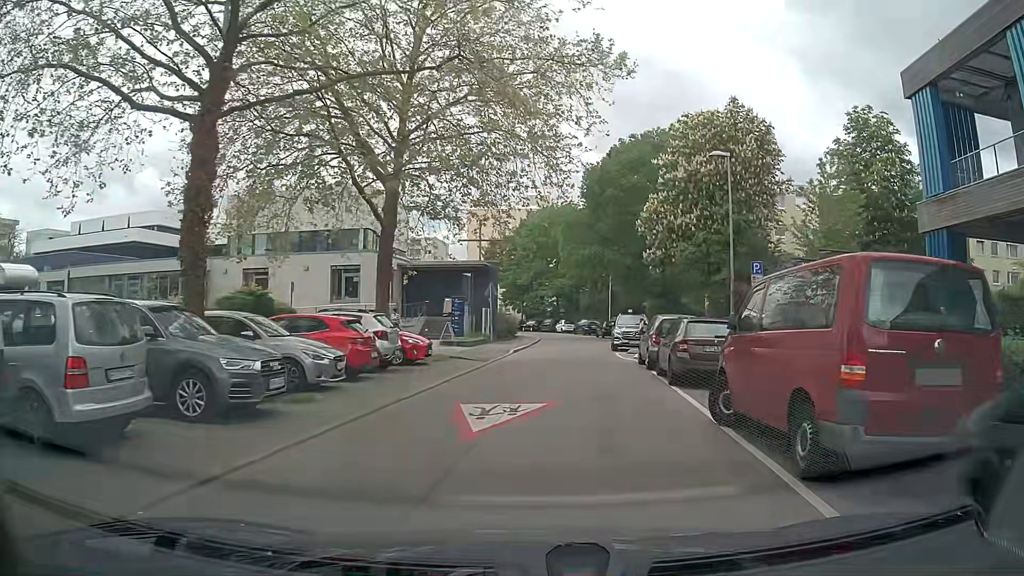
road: residential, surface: asphalt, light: Day
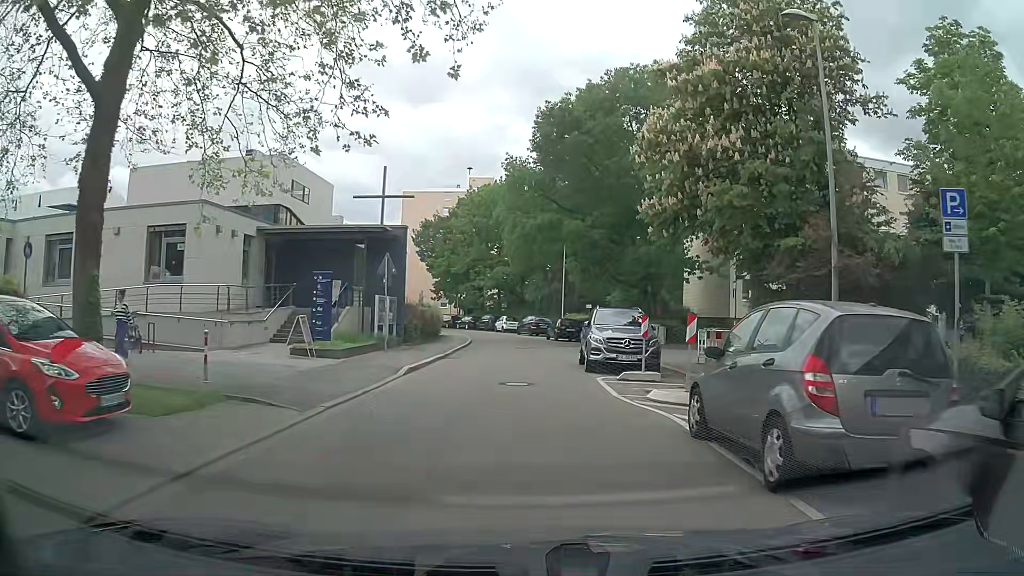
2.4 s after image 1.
(+1.0, +13.8) m; +6°
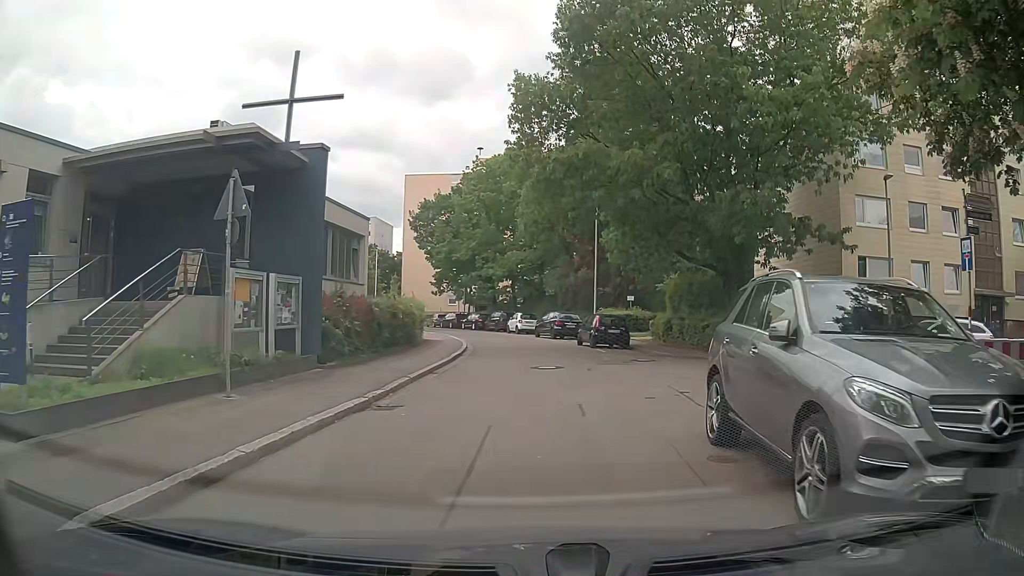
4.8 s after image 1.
(-0.1, +13.5) m; -2°
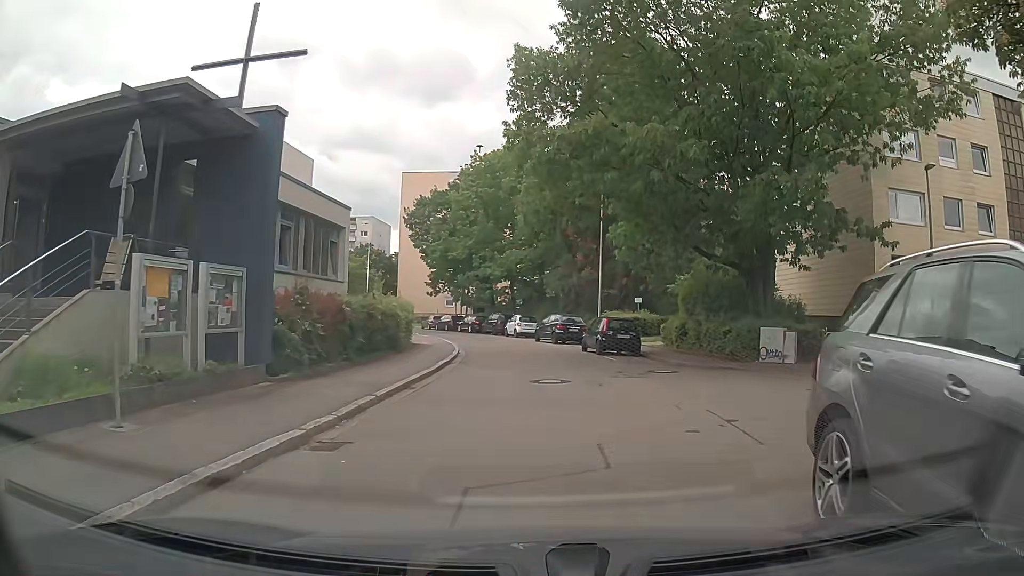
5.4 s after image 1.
(+0.1, +2.9) m; +1°
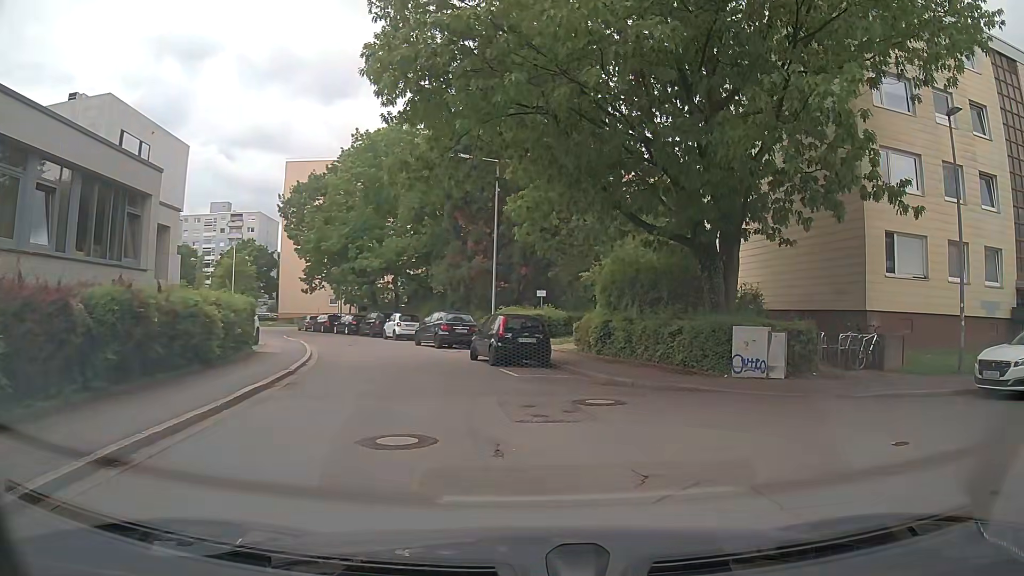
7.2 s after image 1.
(+0.3, +6.8) m; +7°
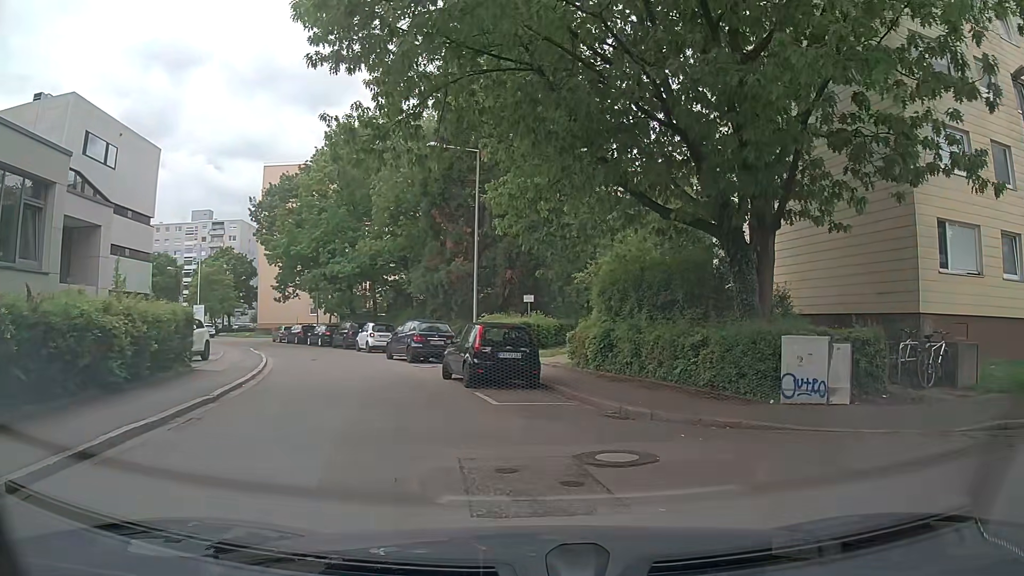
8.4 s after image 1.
(+0.1, +3.8) m; -1°
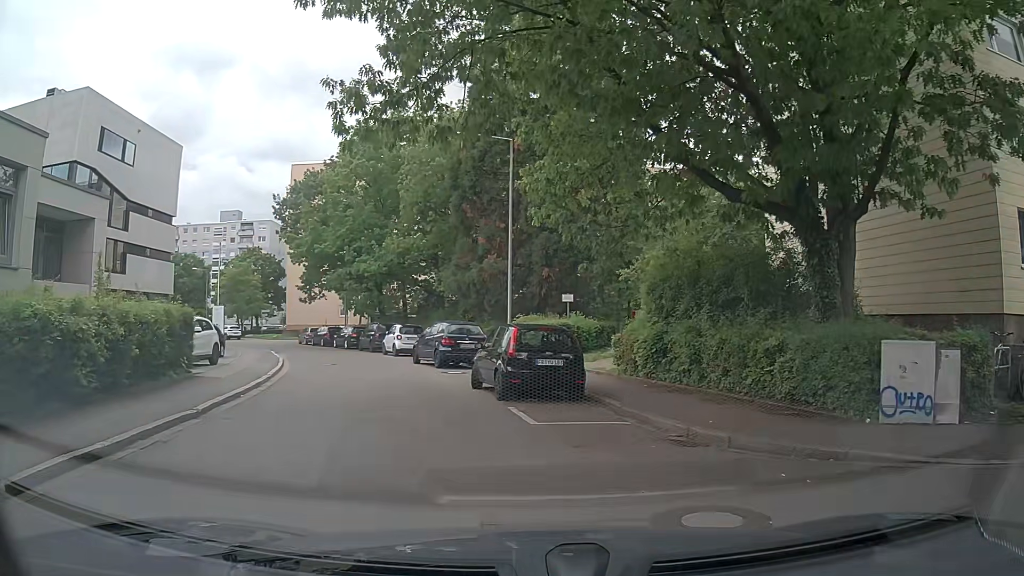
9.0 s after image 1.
(0.0, +2.3) m; 0°
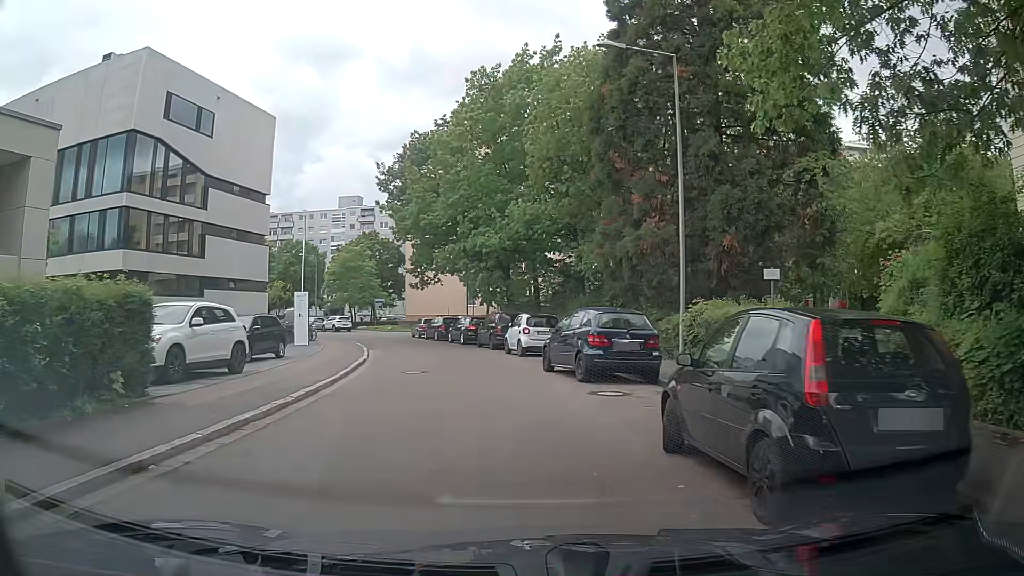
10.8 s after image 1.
(-1.0, +8.4) m; -11°
